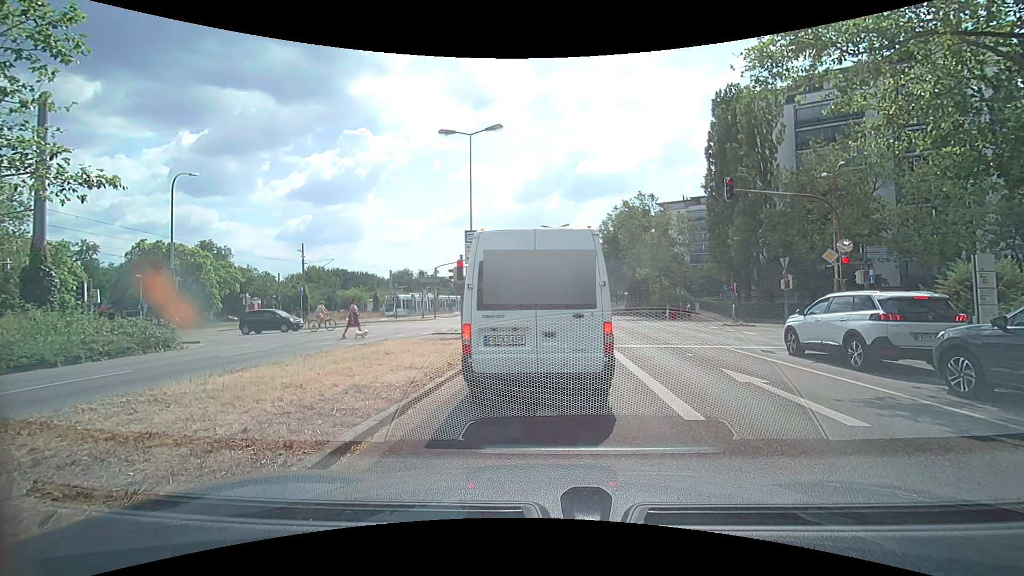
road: secondary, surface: asphalt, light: Day
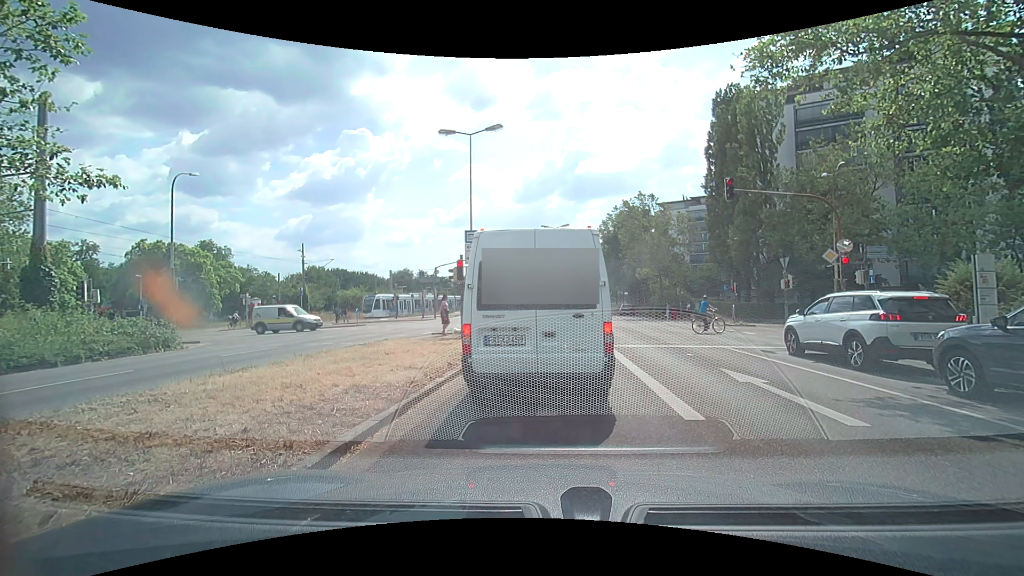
(0.0, 0.0) m; 0°
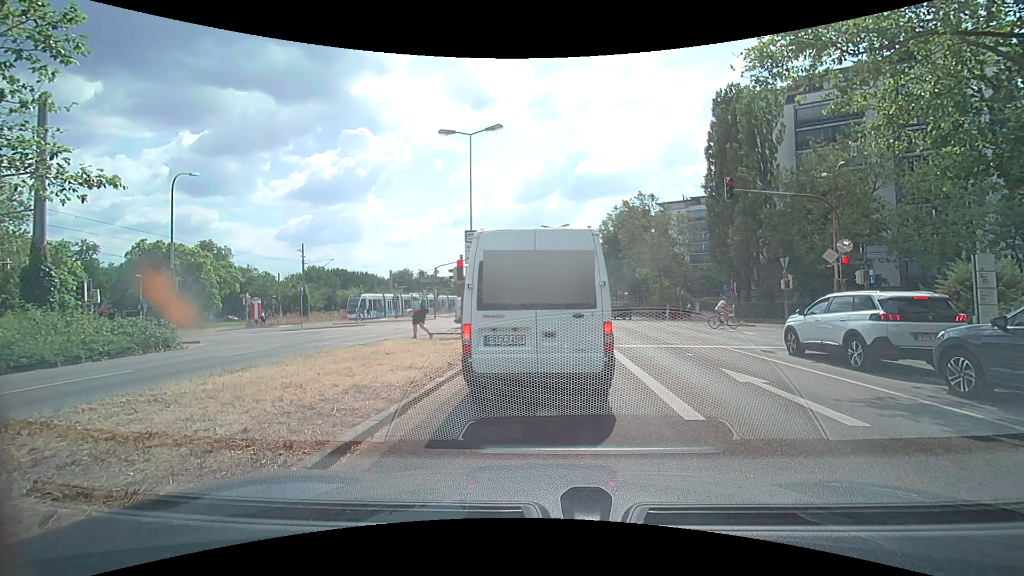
(0.0, 0.0) m; 0°
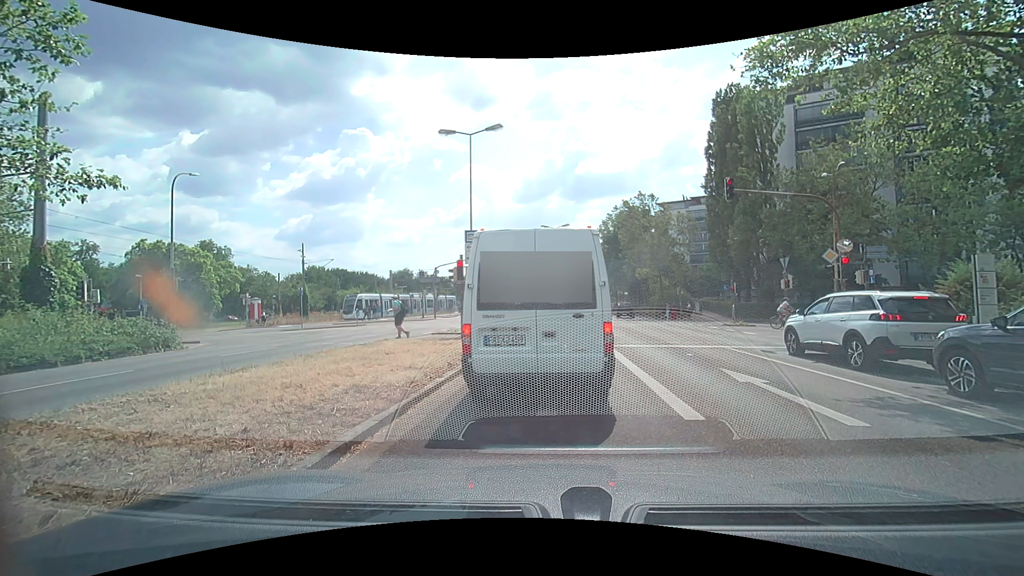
(0.0, 0.0) m; 0°
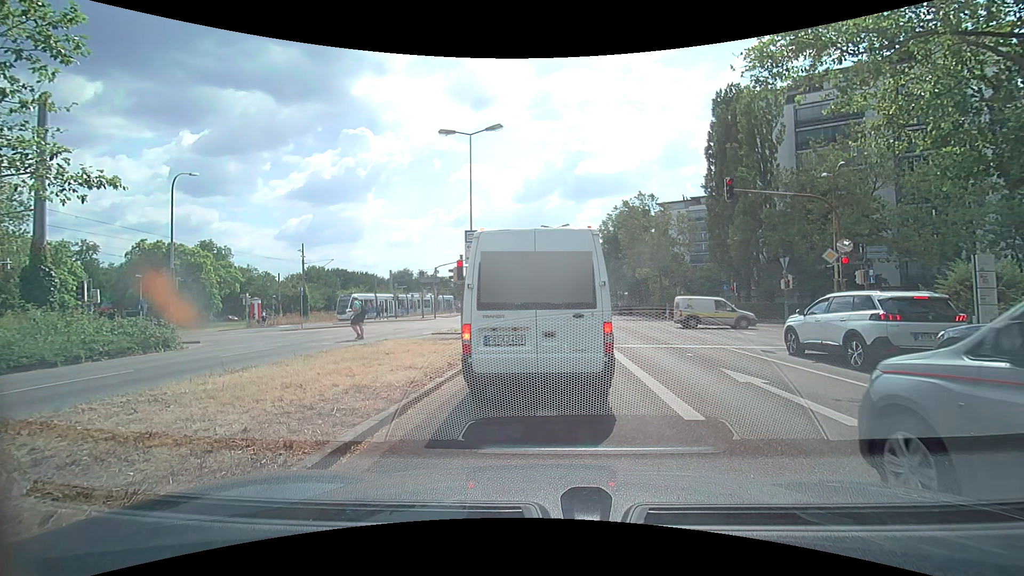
(0.0, 0.0) m; 0°
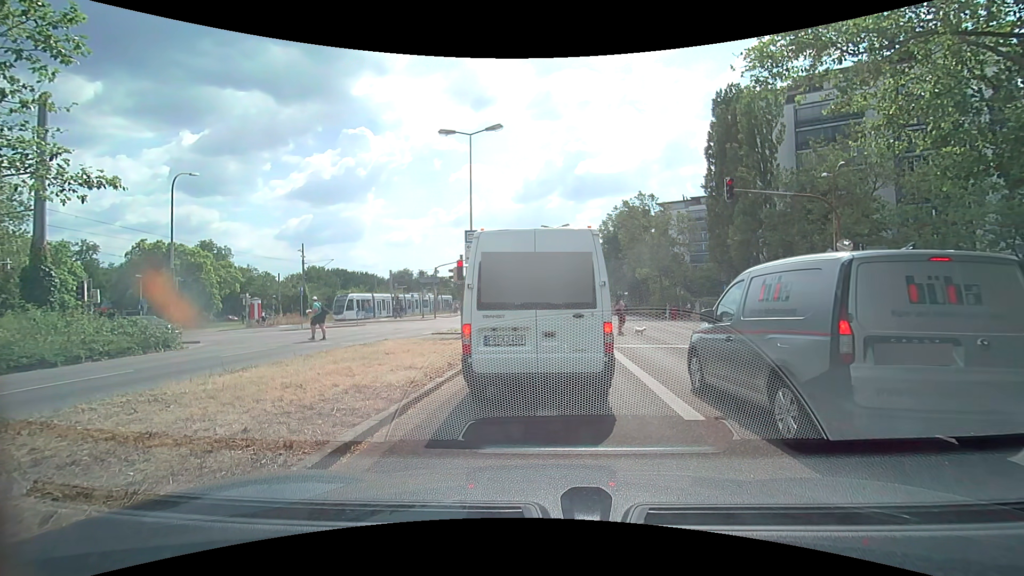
(0.0, 0.0) m; 0°
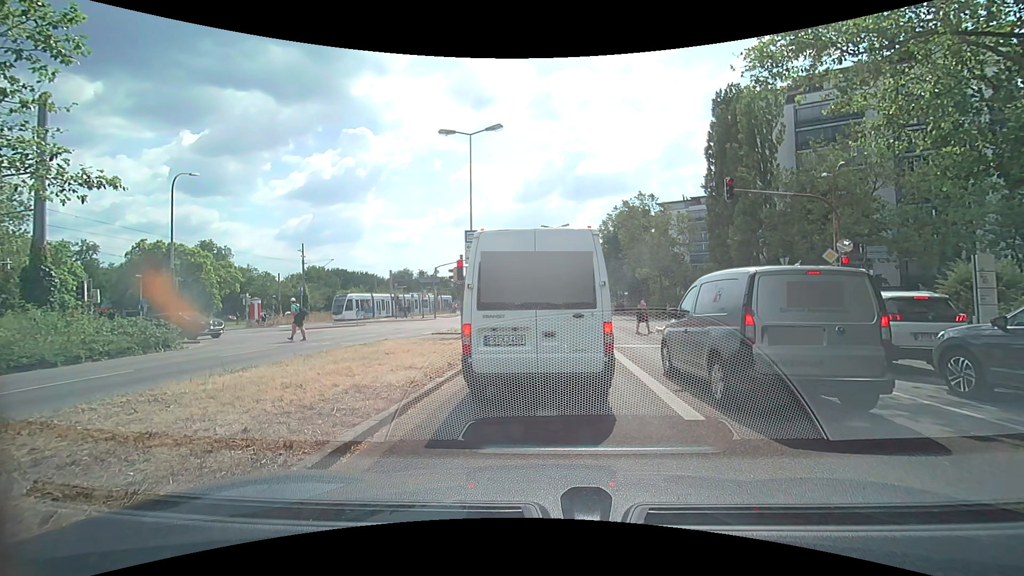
(0.0, 0.0) m; 0°
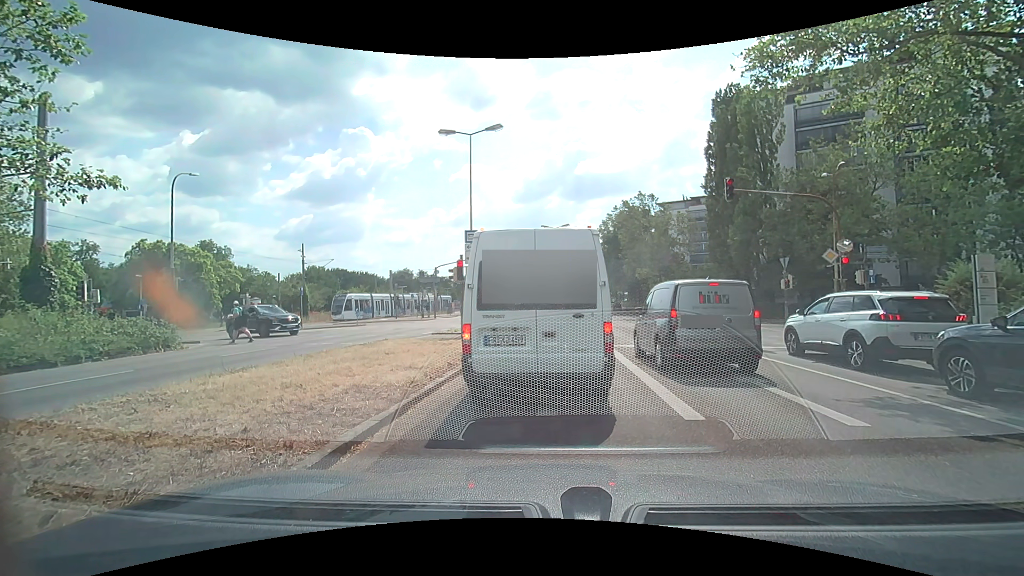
(0.0, 0.0) m; 0°
